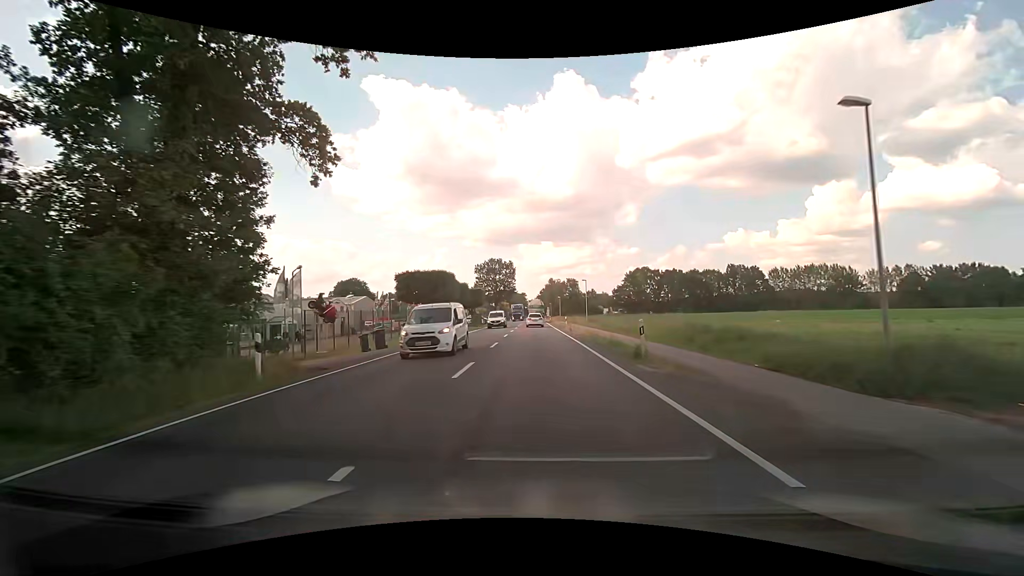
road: primary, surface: asphalt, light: Day
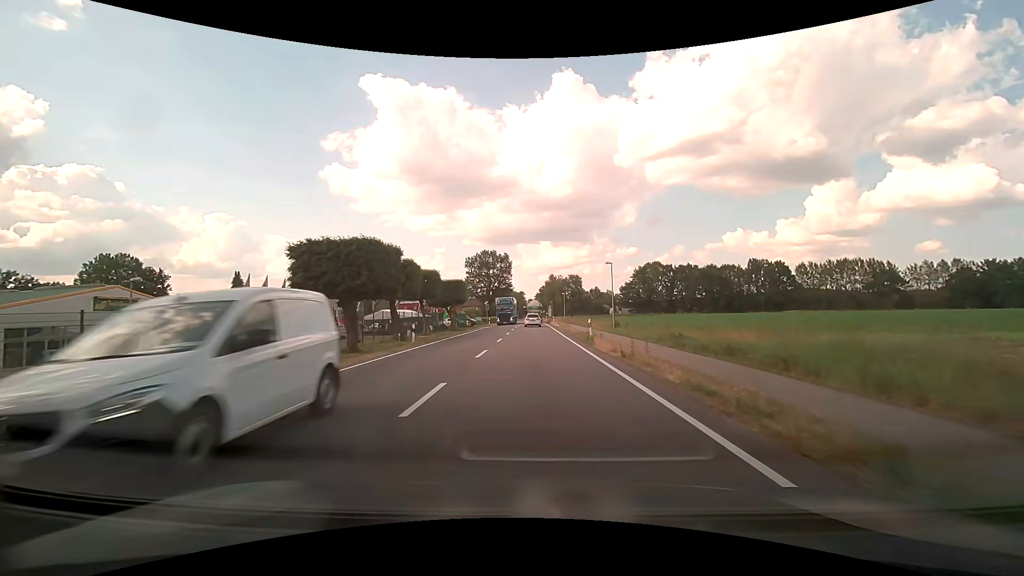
(+0.2, +22.1) m; 0°
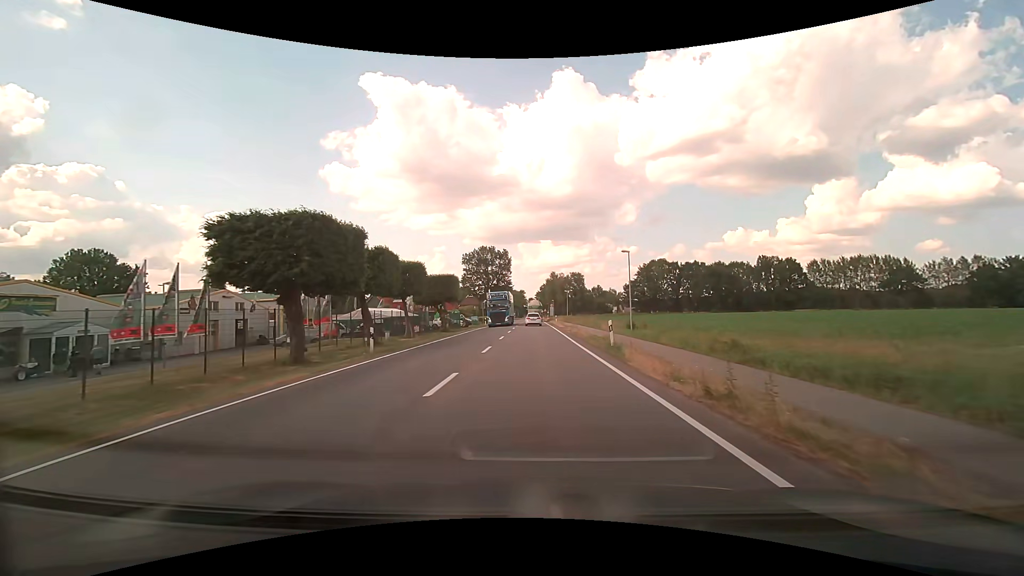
(0.0, +7.4) m; 0°
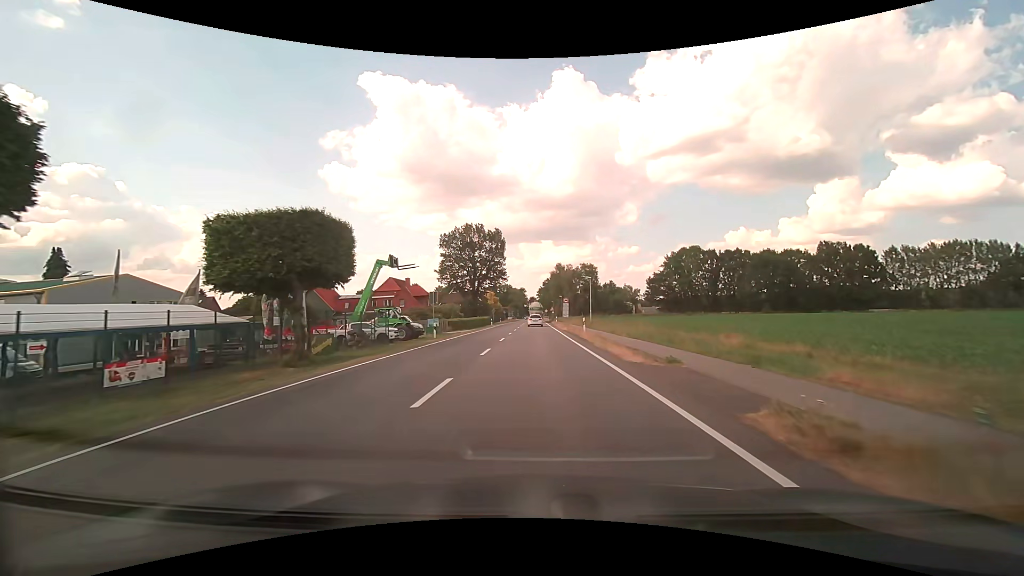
(0.0, +37.3) m; 0°
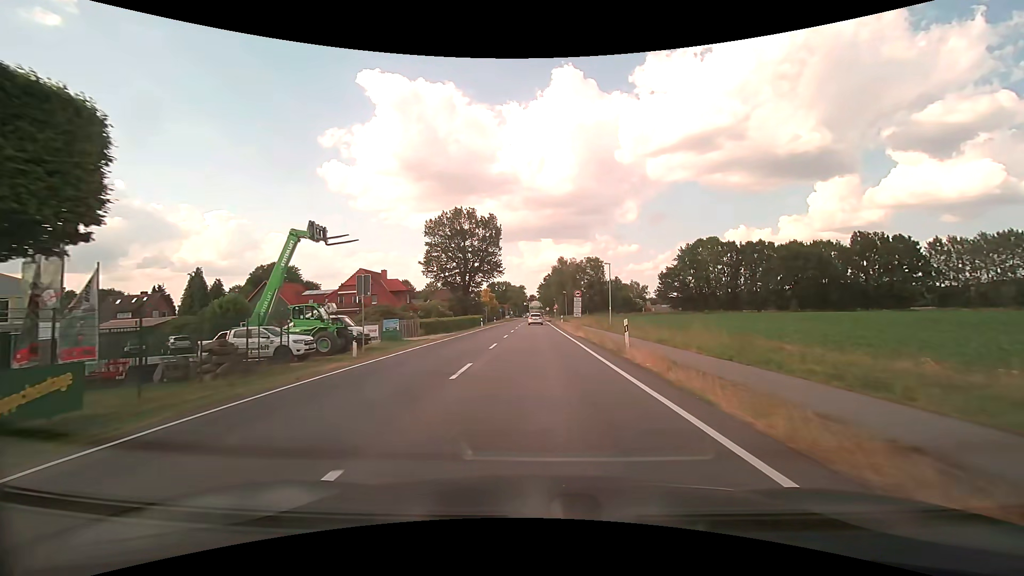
(0.0, +15.1) m; 0°
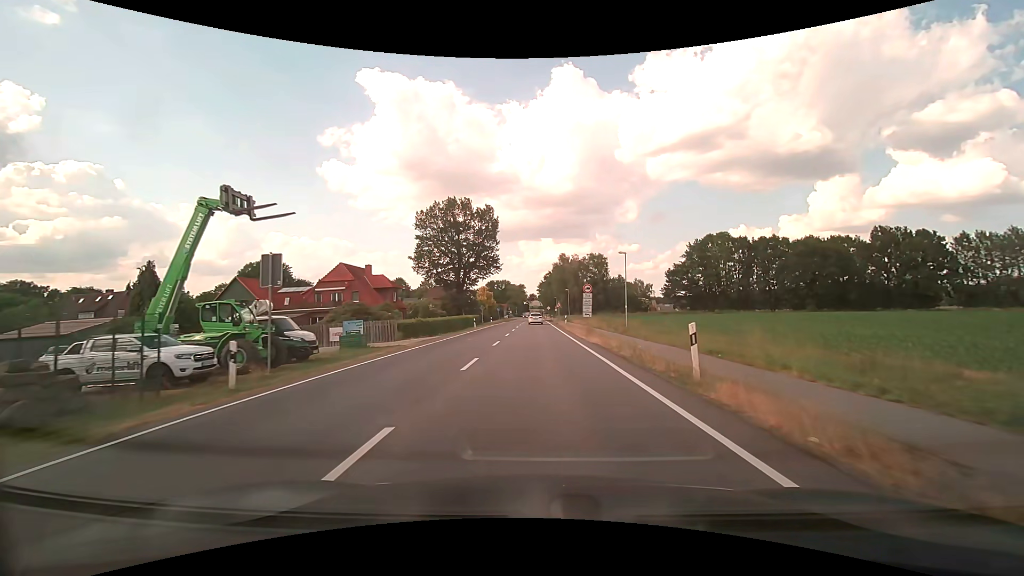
(0.0, +7.6) m; 0°
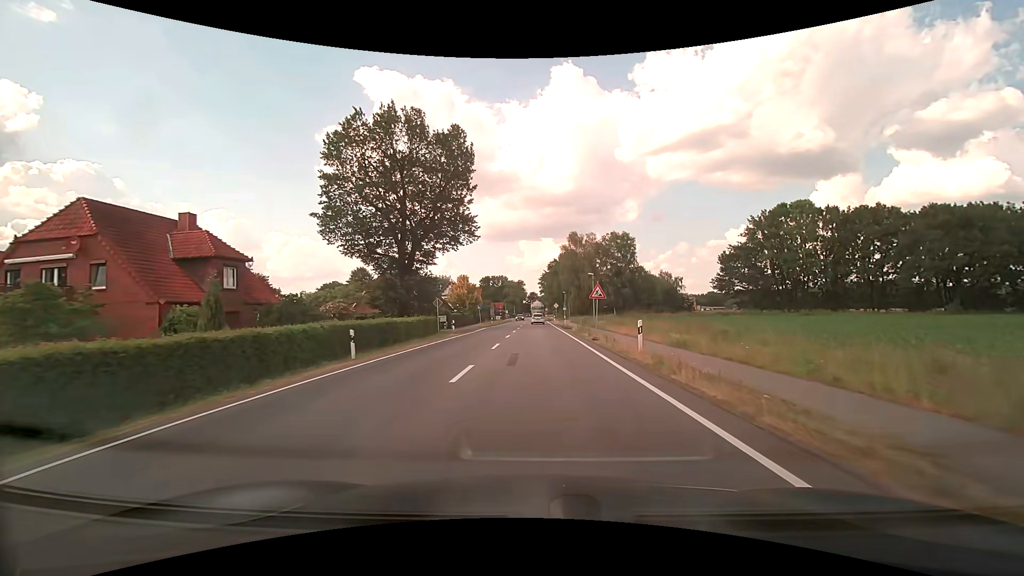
(-0.1, +38.3) m; 0°
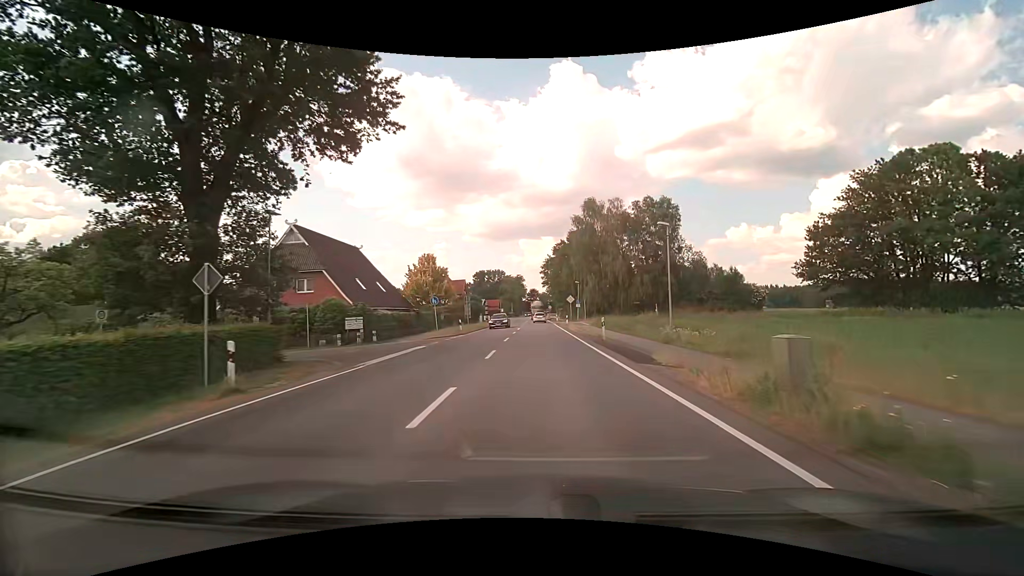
(0.0, +31.1) m; 0°
(0, +10) (0, +20) (0, +30) (0, +40) (0, +50) (0, +60) (0, +70) (0, +80) (0, +90) (0, +100) m
